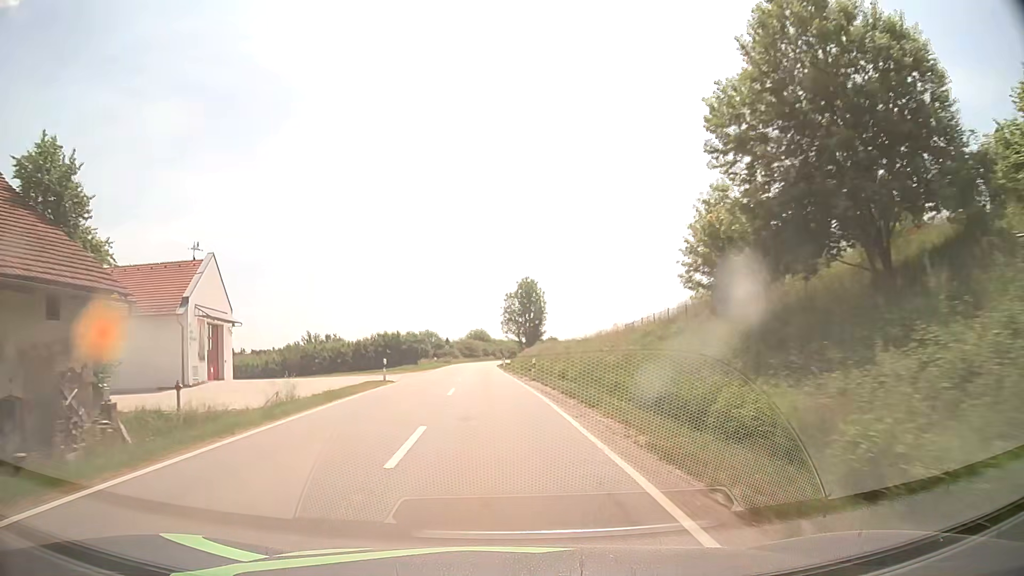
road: tertiary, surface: asphalt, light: Day
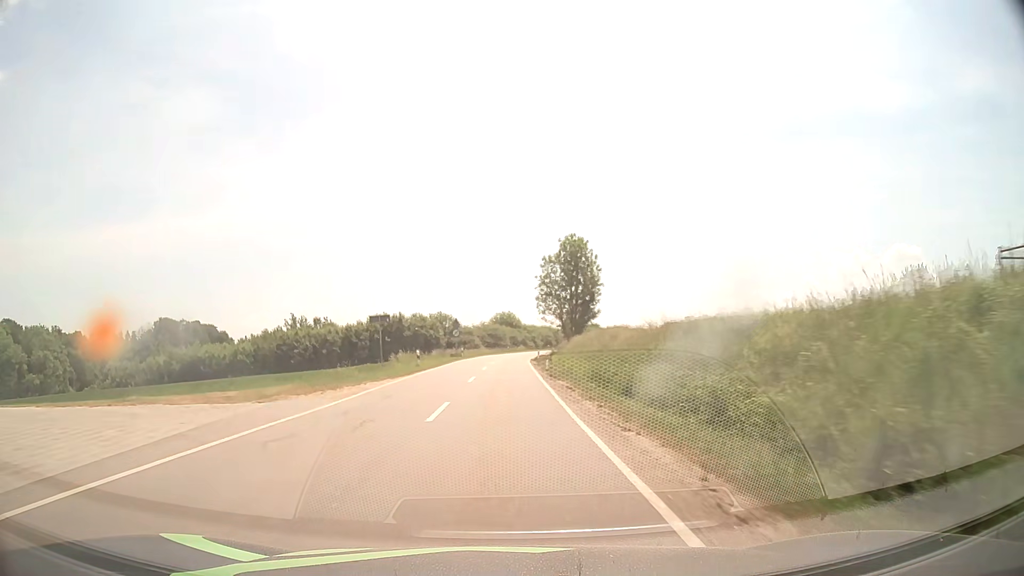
(-0.9, +31.8) m; -3°
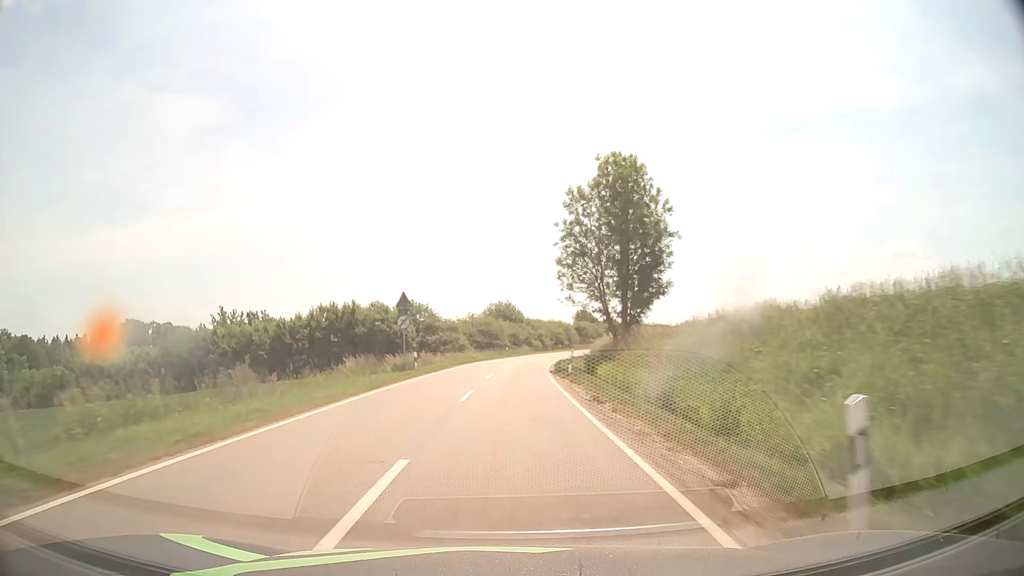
(0.0, +32.2) m; 0°
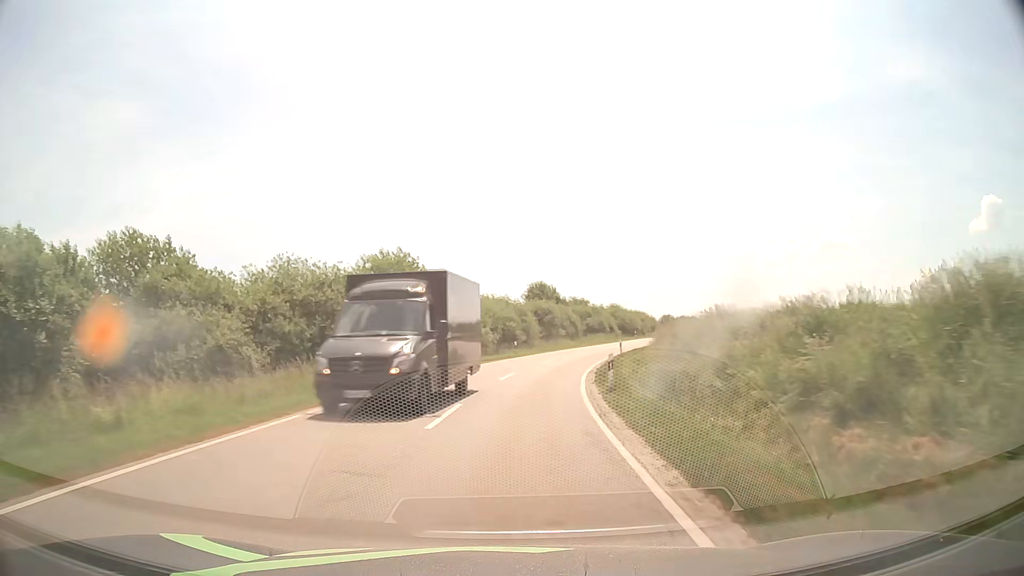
(+2.0, +53.9) m; +6°
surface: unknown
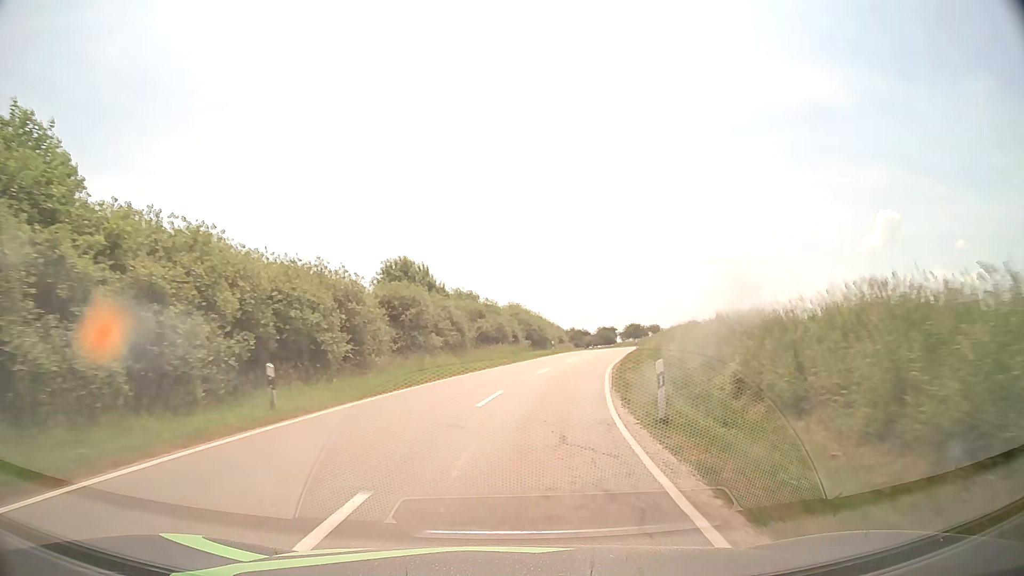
(+2.5, +32.2) m; +10°
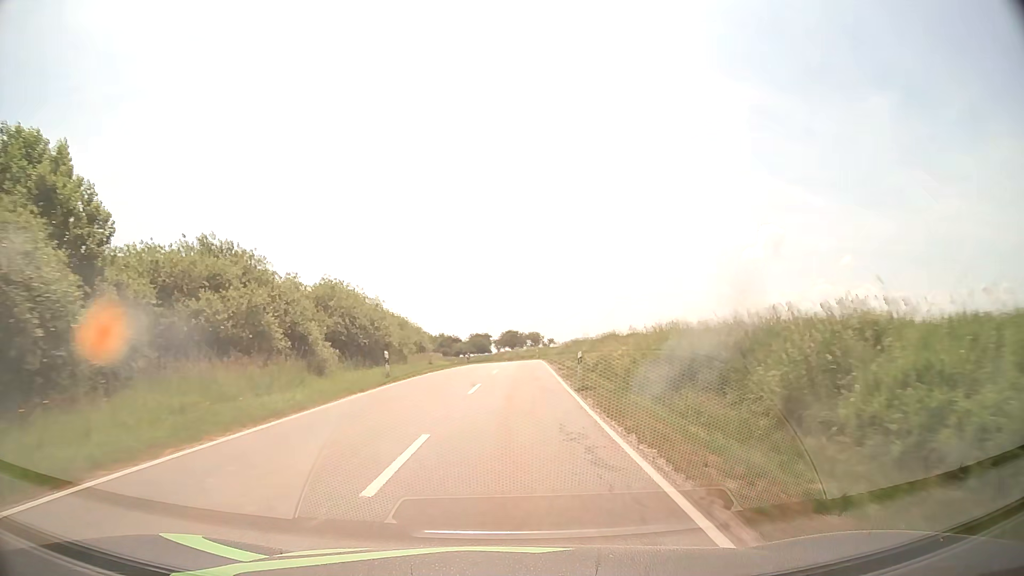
(+3.5, +31.9) m; +11°
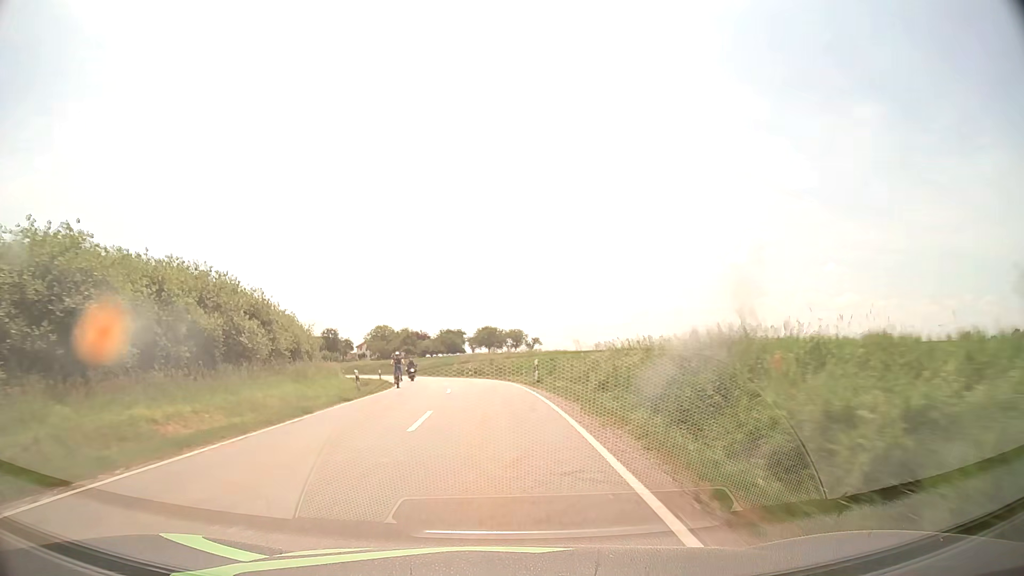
(+1.3, +42.9) m; +2°
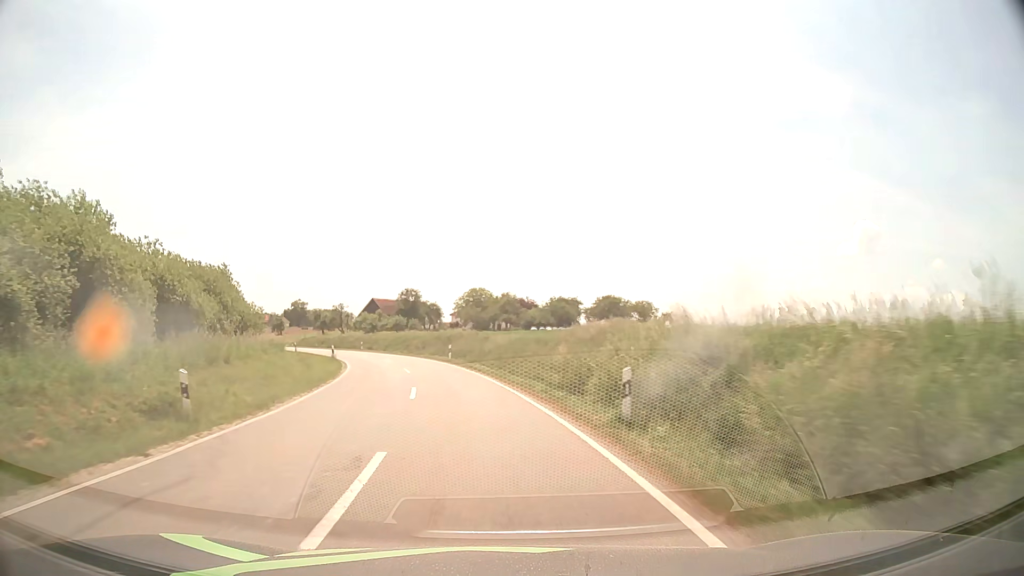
(-2.6, +43.2) m; -9°
(0, +10) (-1, +20) (-3, +30) (-5, +40) (-8, +49) (-12, +58) (-16, +67) (-21, +76) (-27, +84) (-32, +93) m
